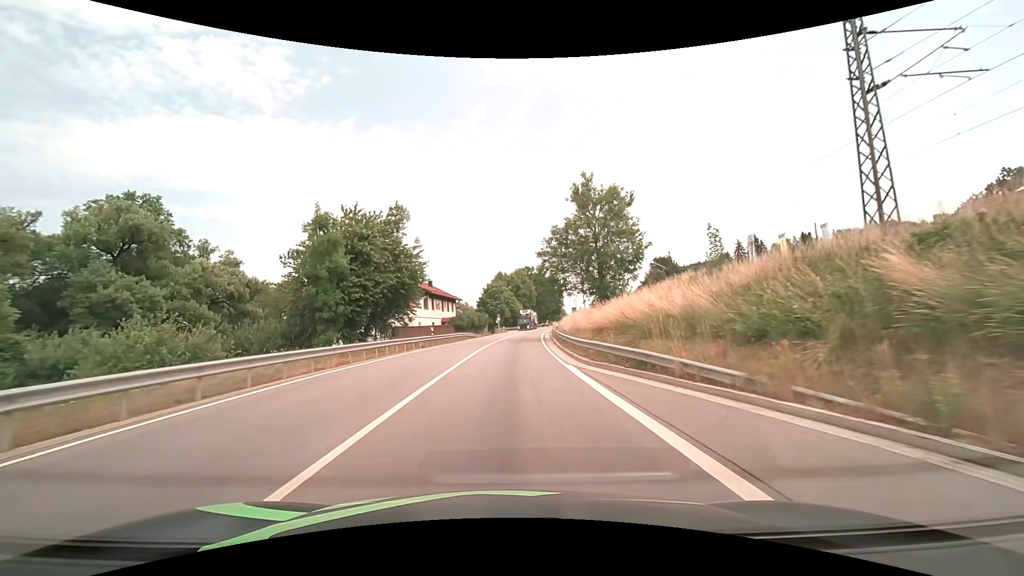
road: primary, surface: asphalt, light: Day
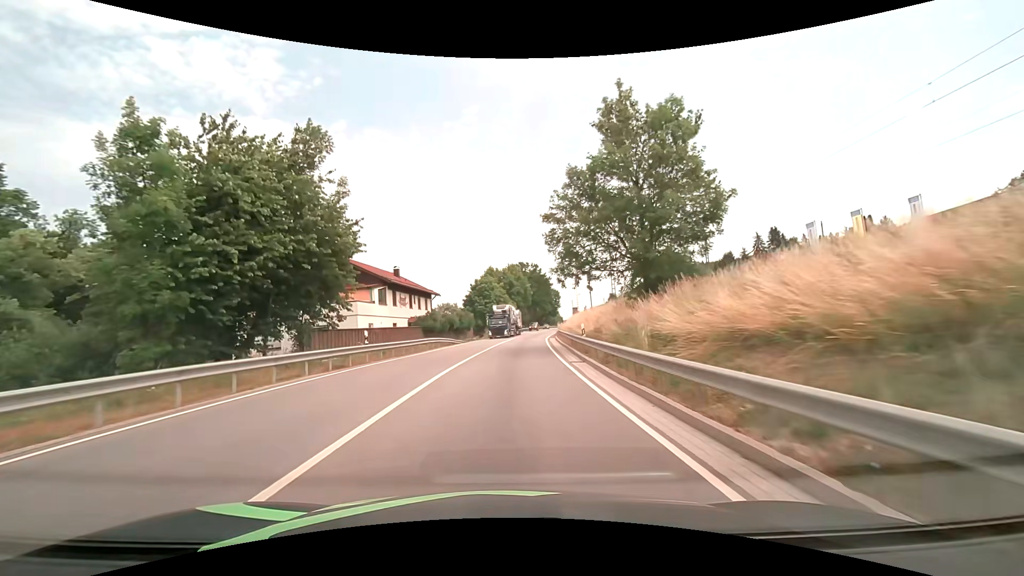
(+0.1, +16.2) m; +1°
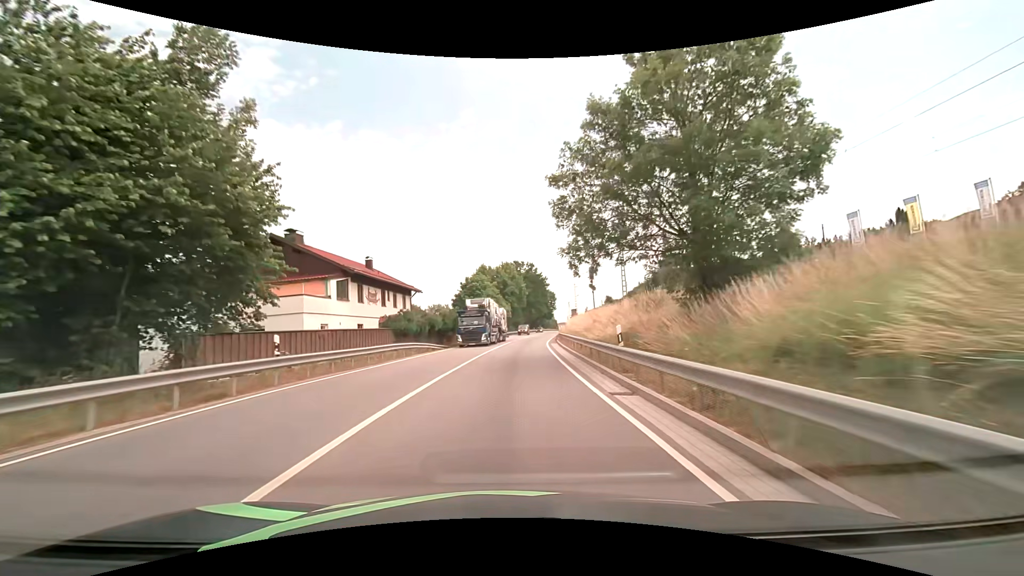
(+0.1, +8.1) m; +1°
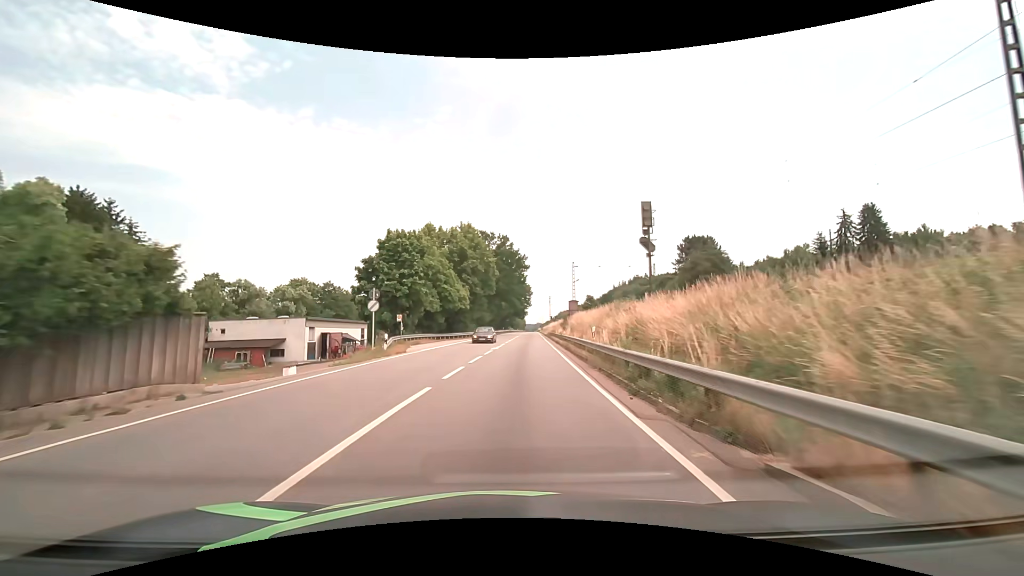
(+1.5, +40.1) m; +4°
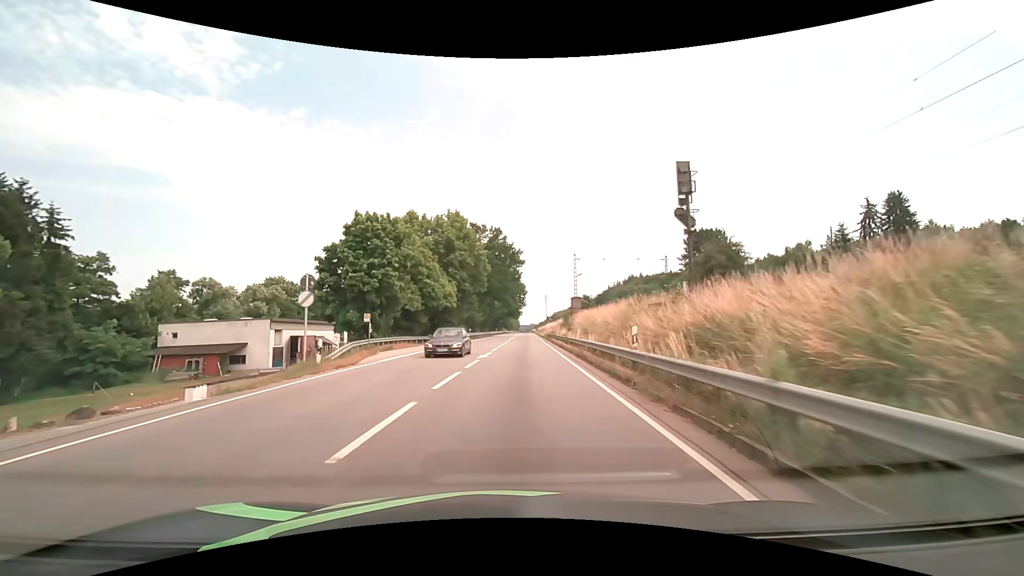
(+0.1, +8.0) m; +1°
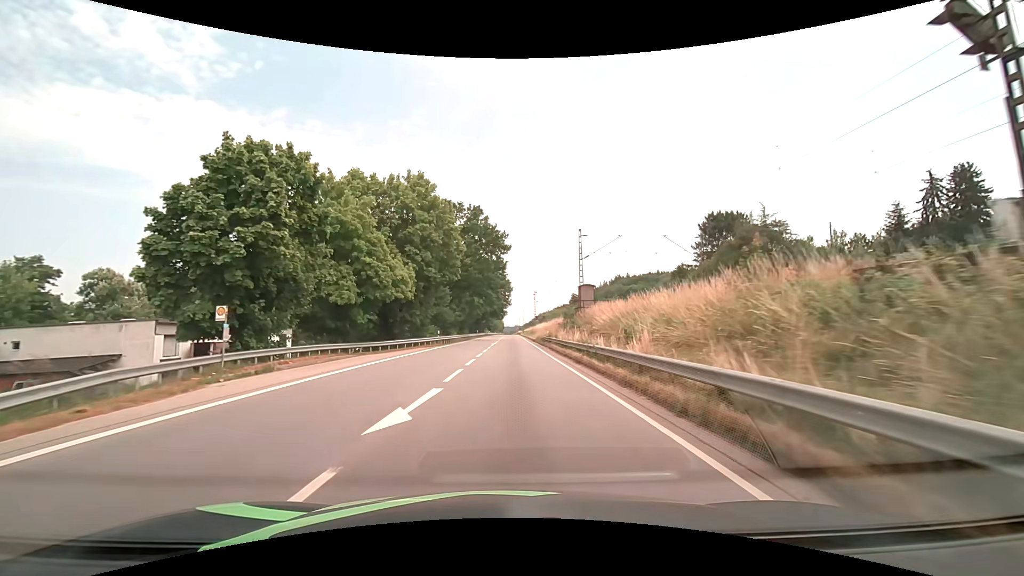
(+0.3, +16.1) m; +2°
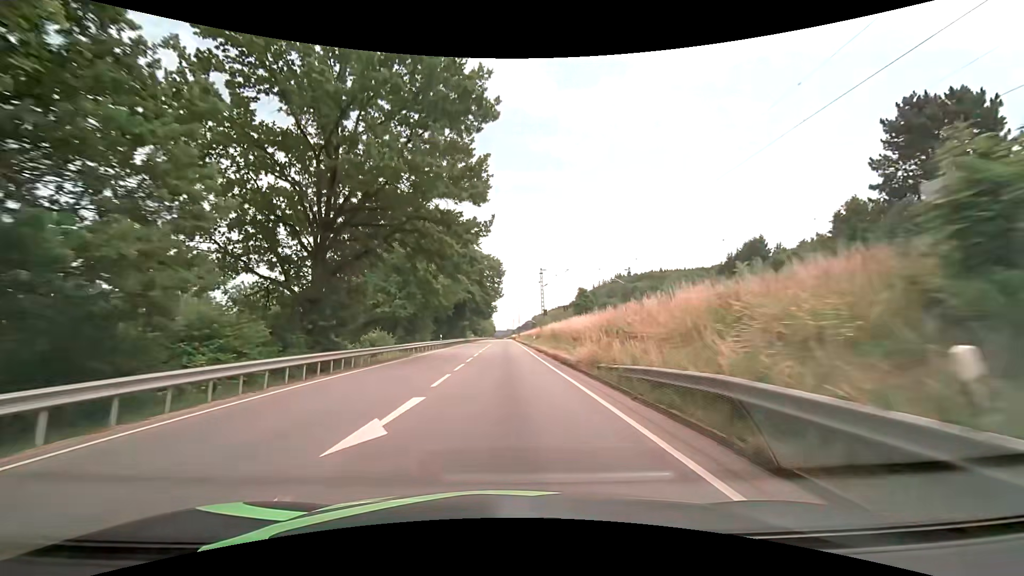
(+0.4, +43.2) m; +1°
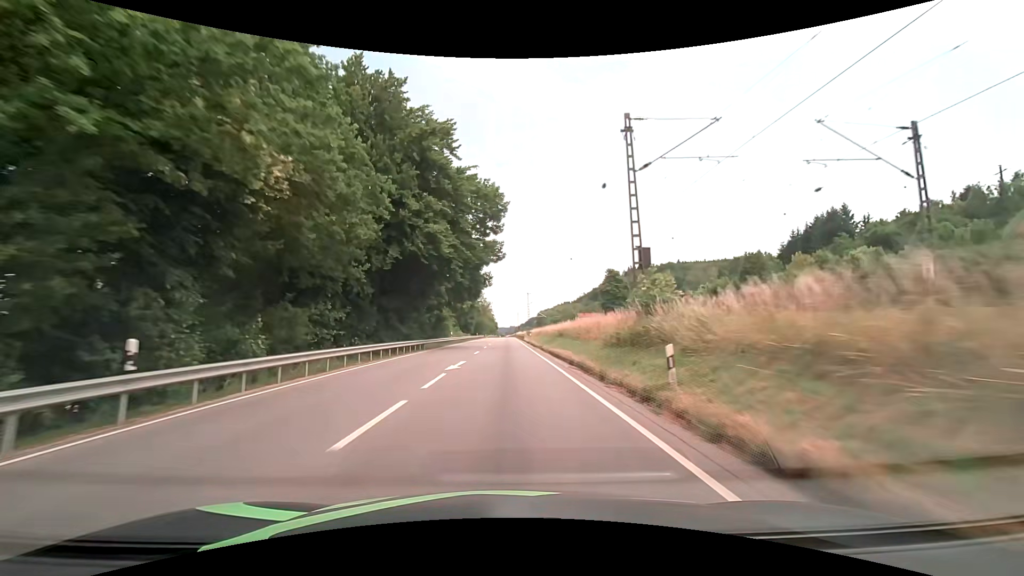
(+0.1, +44.6) m; 0°
(0, +10) (0, +20) (0, +30) (0, +40) (0, +50) (0, +60) (0, +70) (0, +80) (0, +90) (0, +100) m
